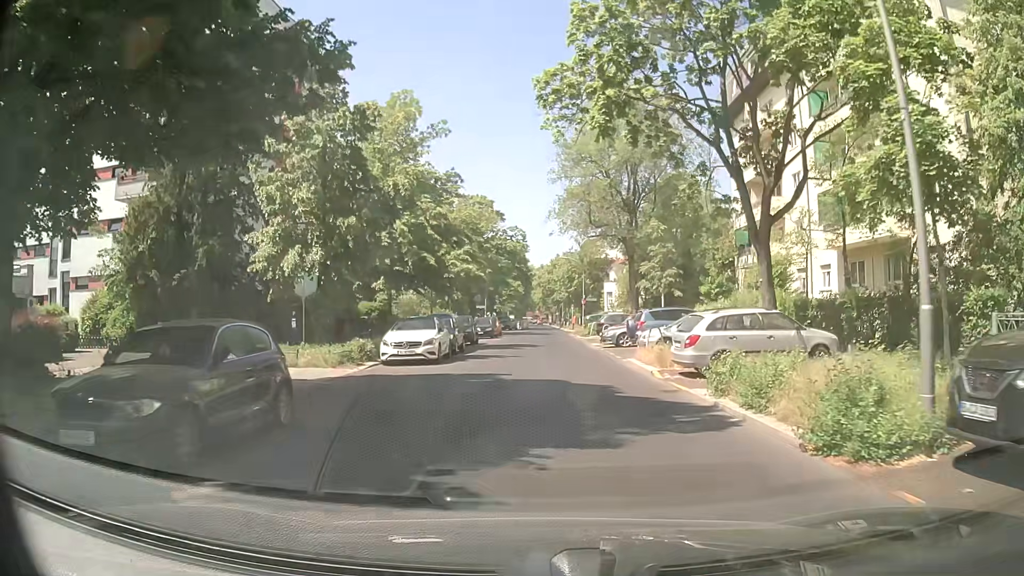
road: residential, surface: asphalt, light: Day
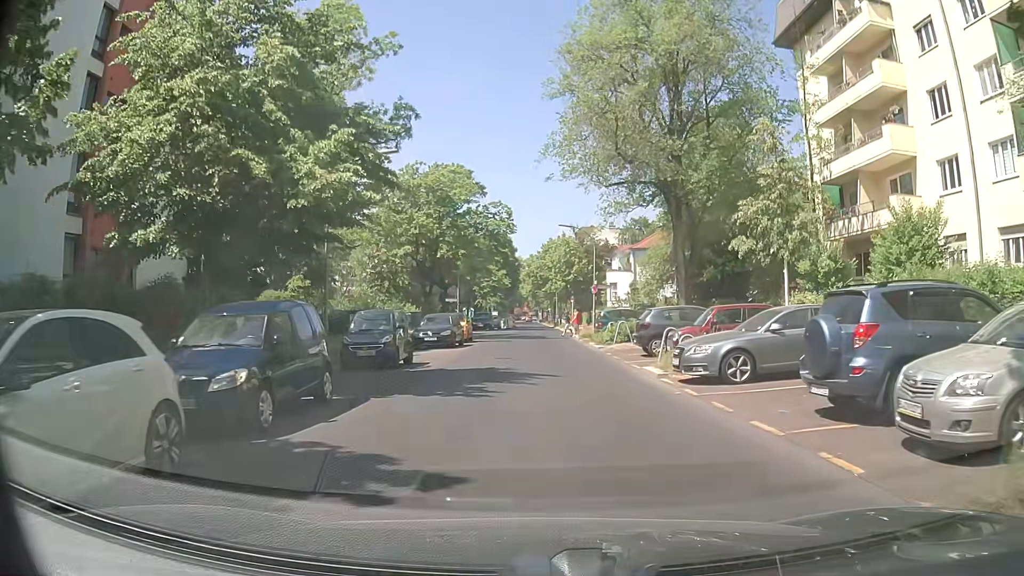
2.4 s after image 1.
(+0.1, +18.1) m; +1°
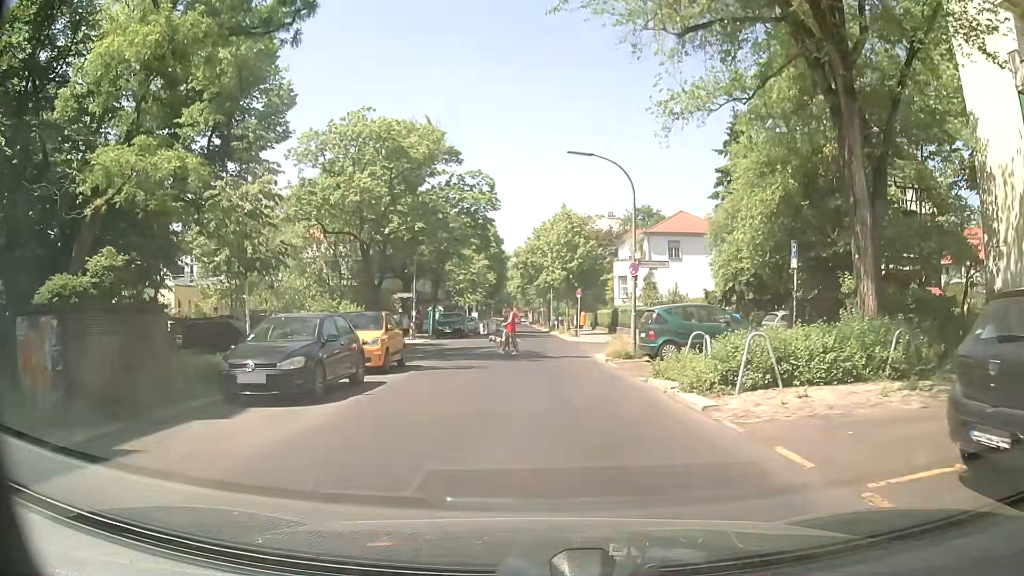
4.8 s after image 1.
(+0.2, +17.3) m; 0°
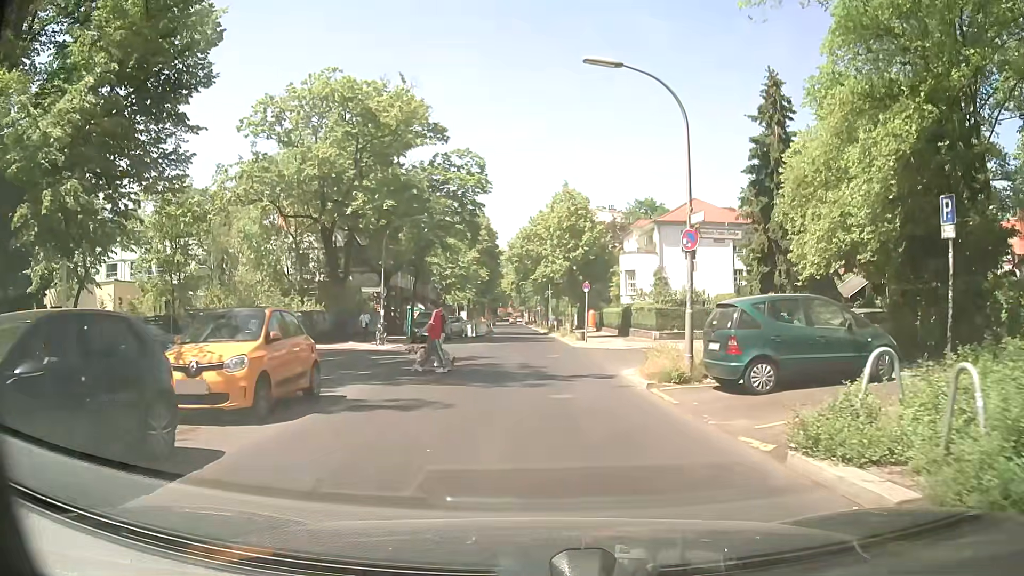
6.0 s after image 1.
(+0.1, +7.7) m; +1°
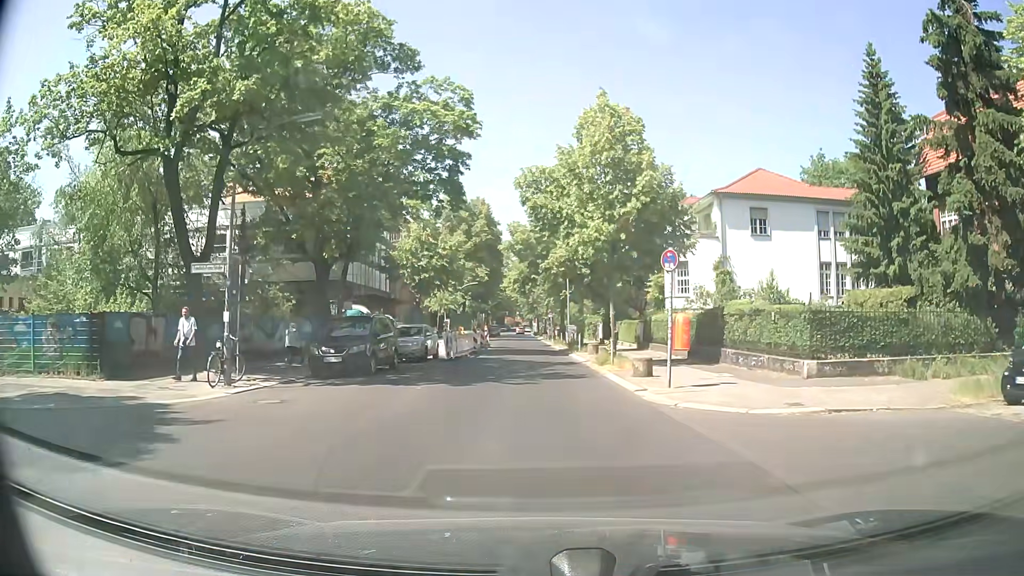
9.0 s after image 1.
(-0.1, +17.7) m; -2°
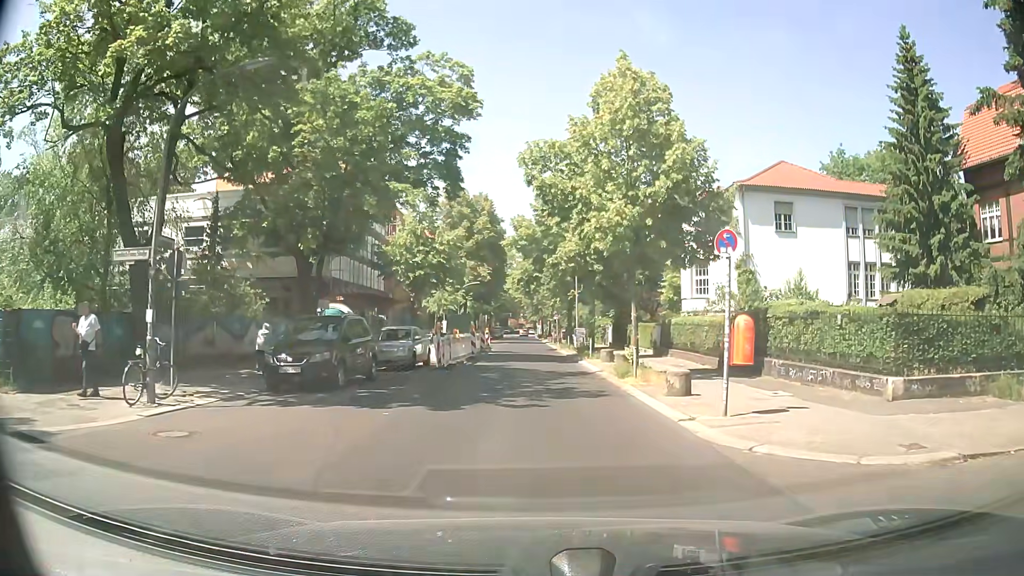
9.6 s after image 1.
(0.0, +3.7) m; 0°
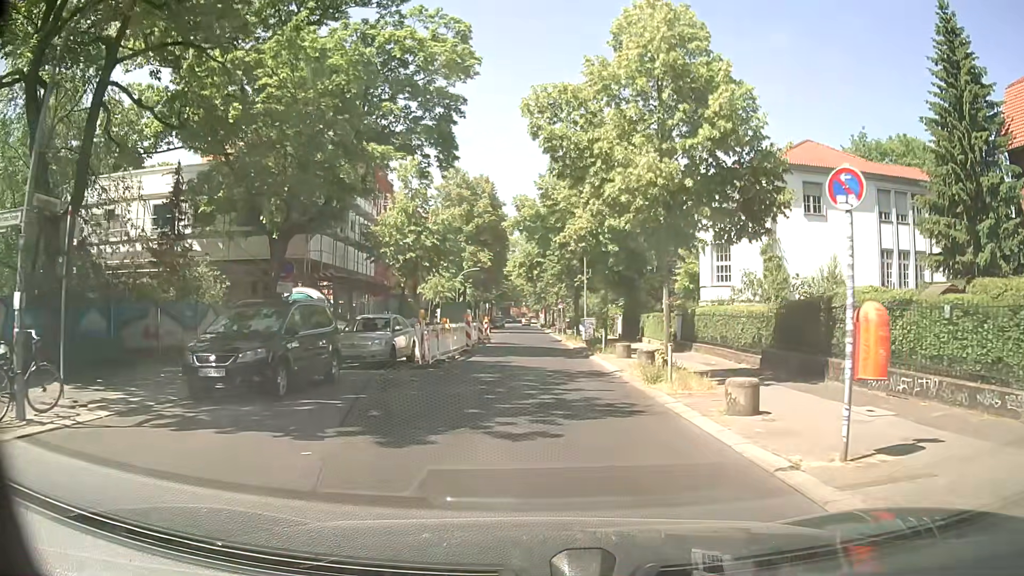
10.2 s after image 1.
(0.0, +4.0) m; -1°
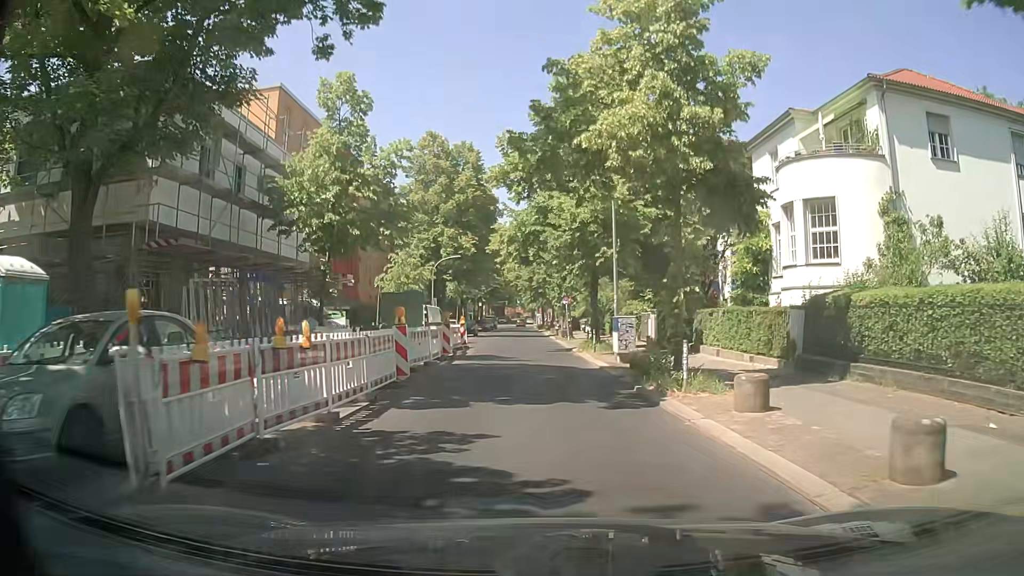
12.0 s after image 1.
(+0.1, +13.7) m; +1°
